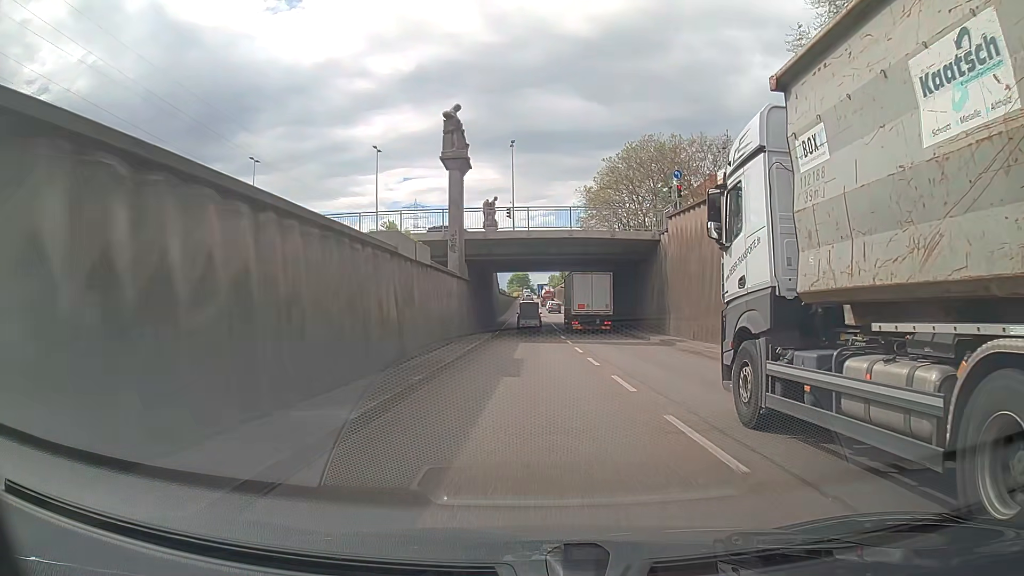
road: trunk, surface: asphalt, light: Day
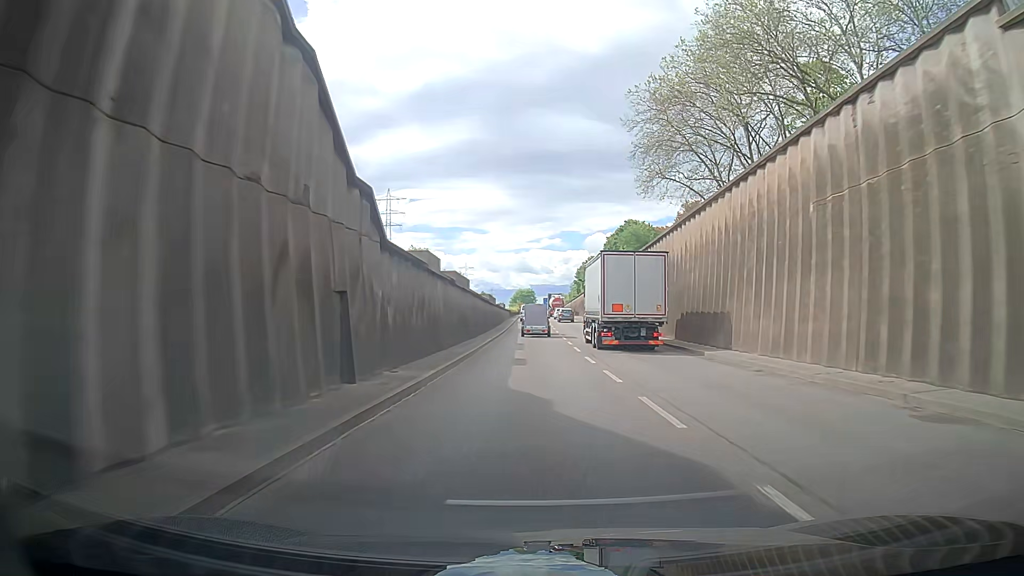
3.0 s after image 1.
(-0.3, +63.9) m; 0°
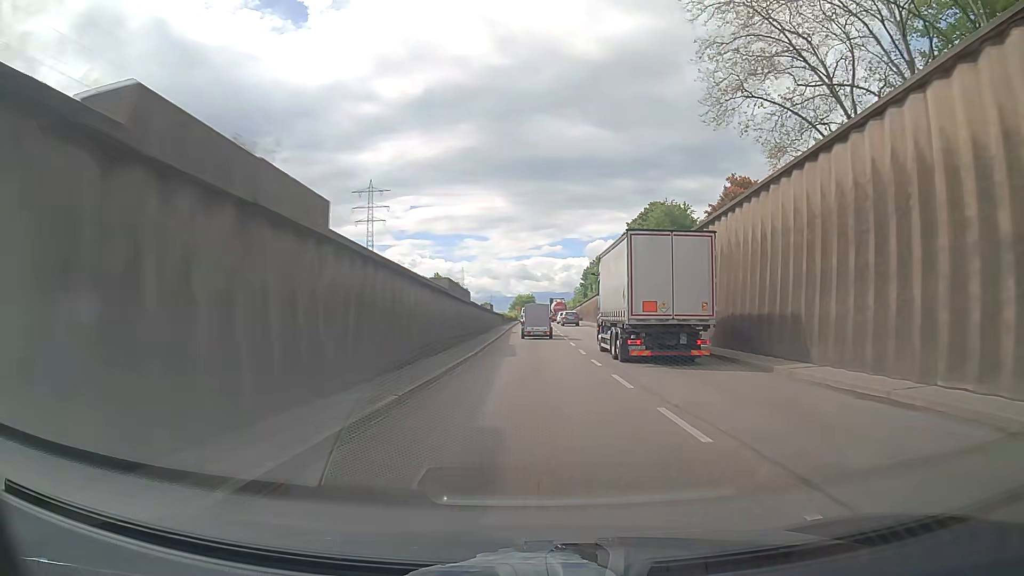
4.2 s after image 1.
(-0.1, +25.3) m; 0°
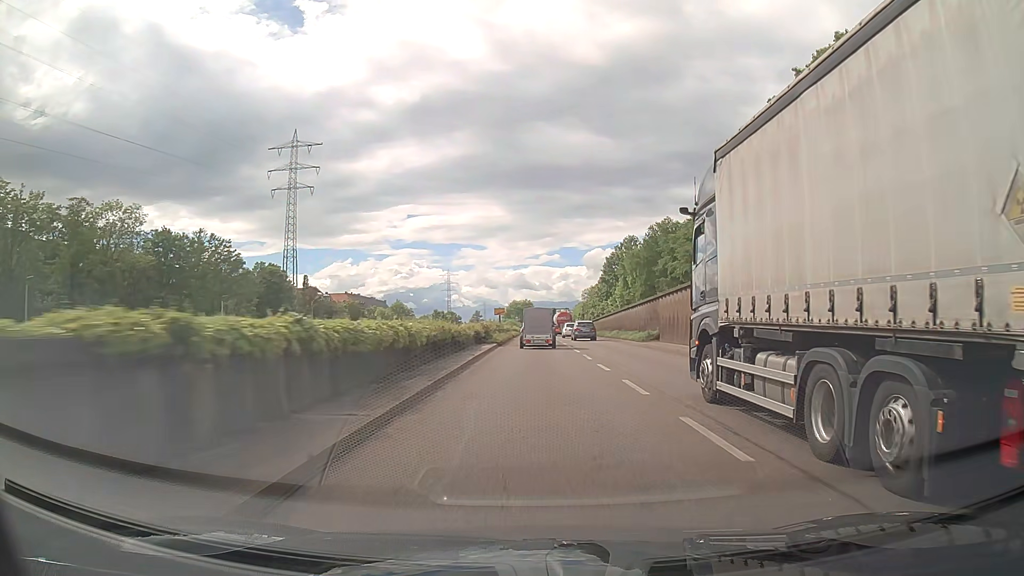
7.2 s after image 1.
(+0.1, +62.4) m; 0°
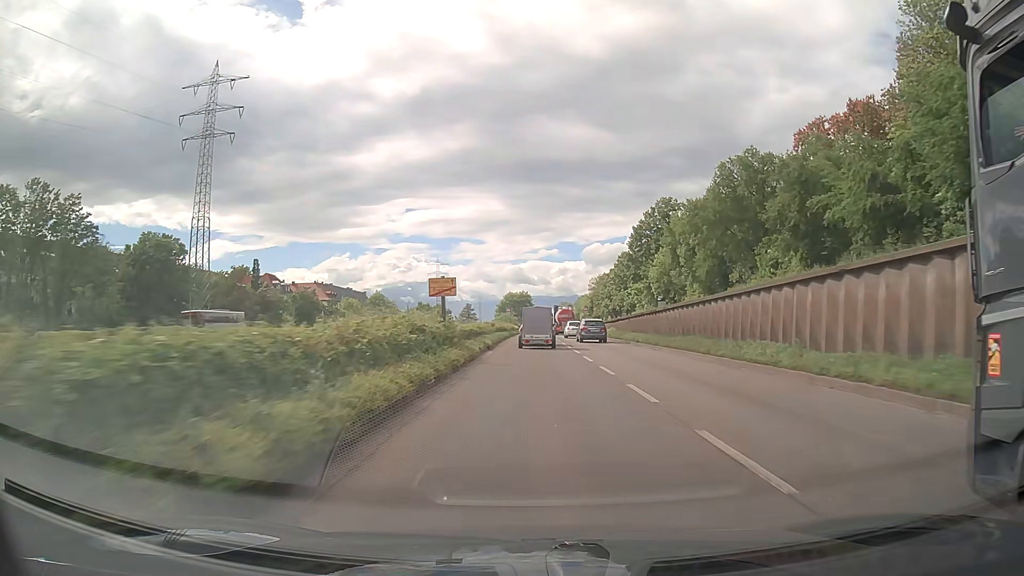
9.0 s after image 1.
(+0.1, +36.5) m; 0°
(0, +10) (0, +20) (0, +30) (0, +40) (0, +50) (0, +60) (0, +70) (0, +80) (0, +90) (+1, +100) m
